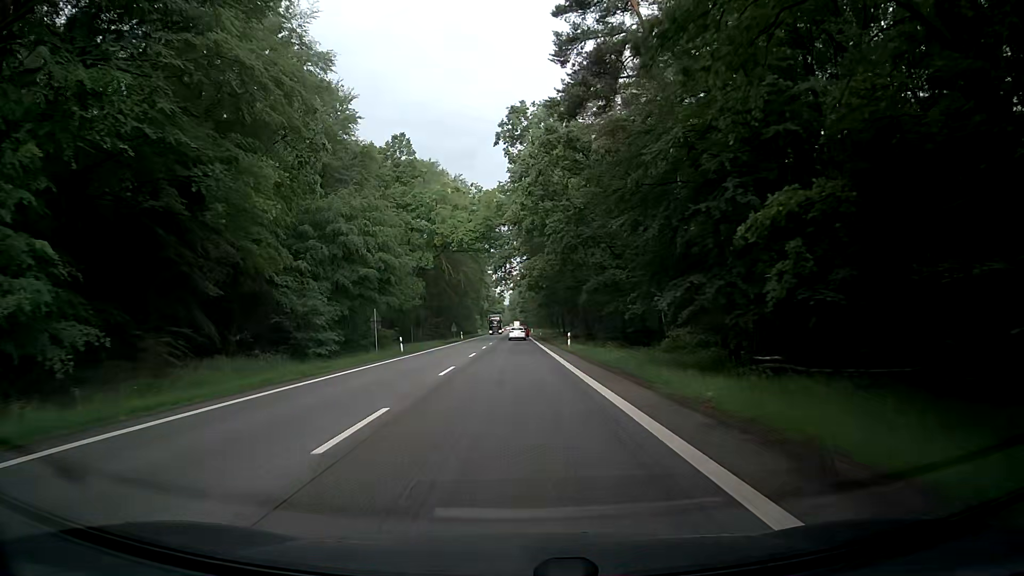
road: secondary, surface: asphalt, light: Day
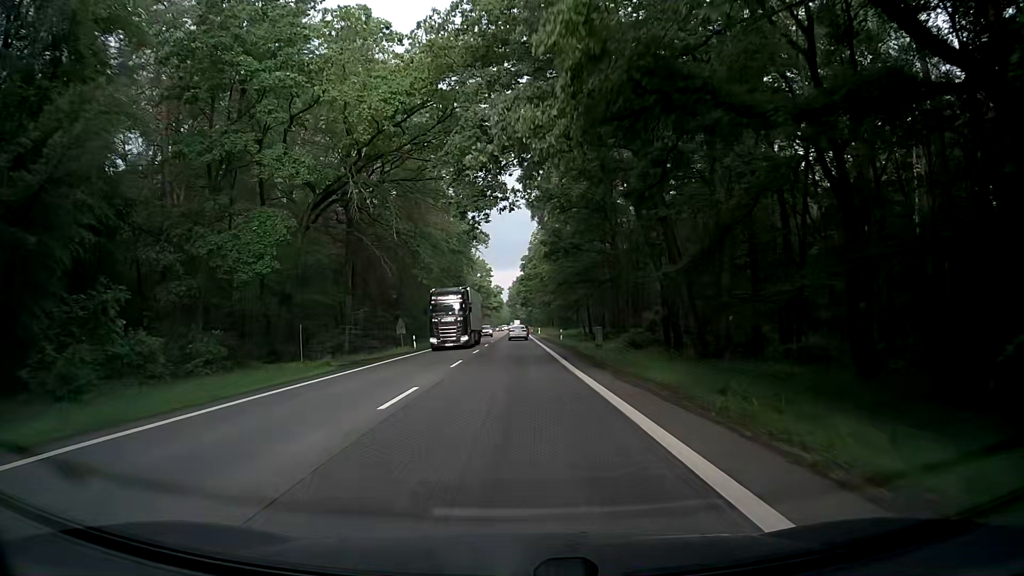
(-0.2, +44.6) m; 0°
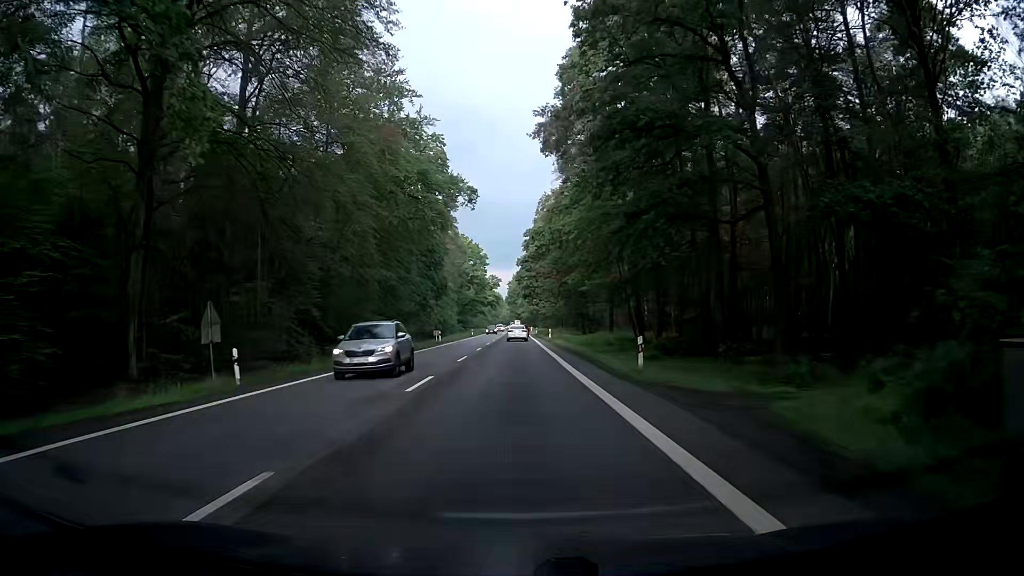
(-0.4, +33.5) m; 0°
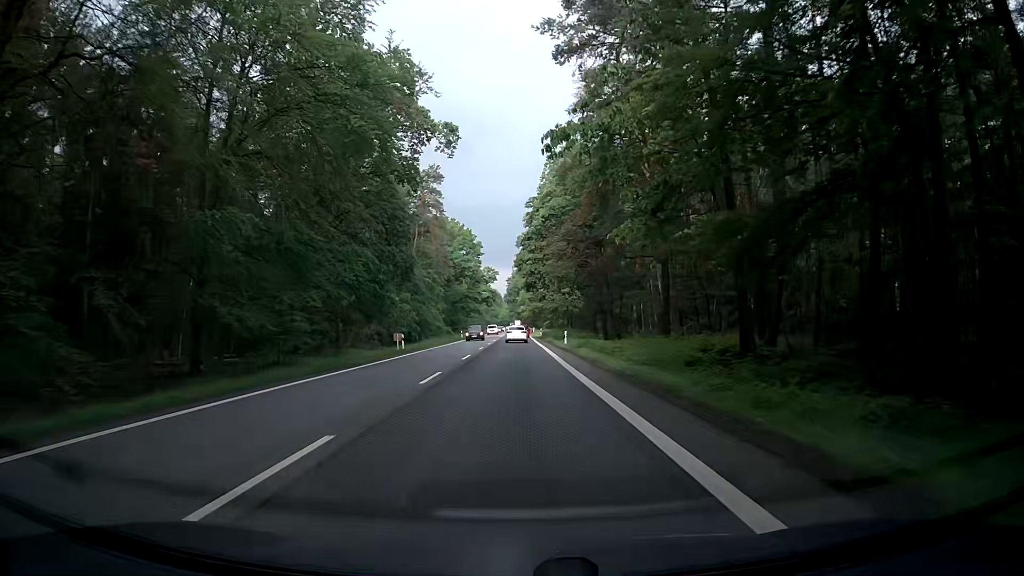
(-0.2, +22.3) m; -1°
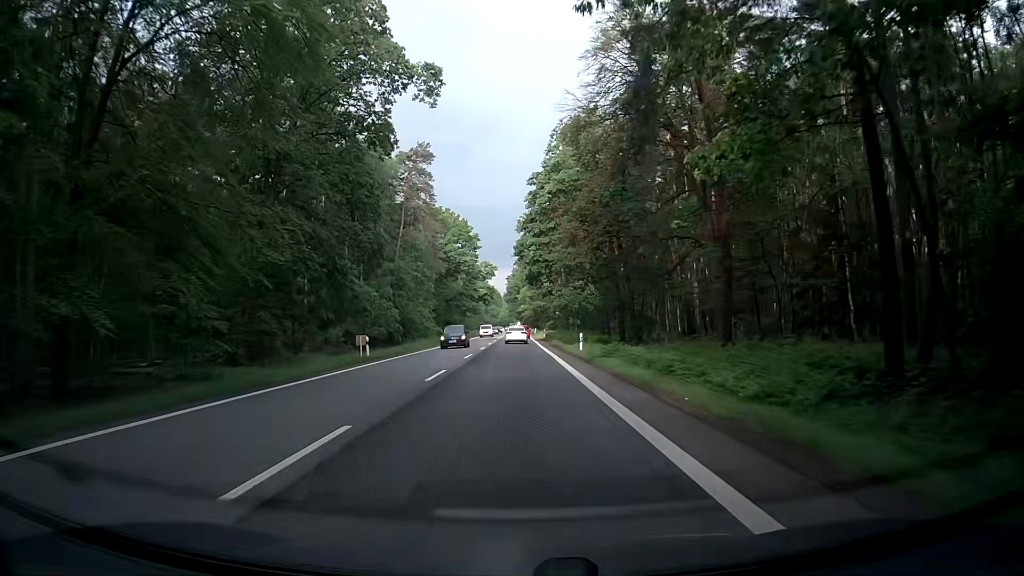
(-0.1, +11.1) m; -1°
(0, +10) (0, +20) (+1, +30) (+1, +40) (+1, +50) (+1, +60) (+1, +70) (+1, +80) (+2, +90) (+2, +100) m
